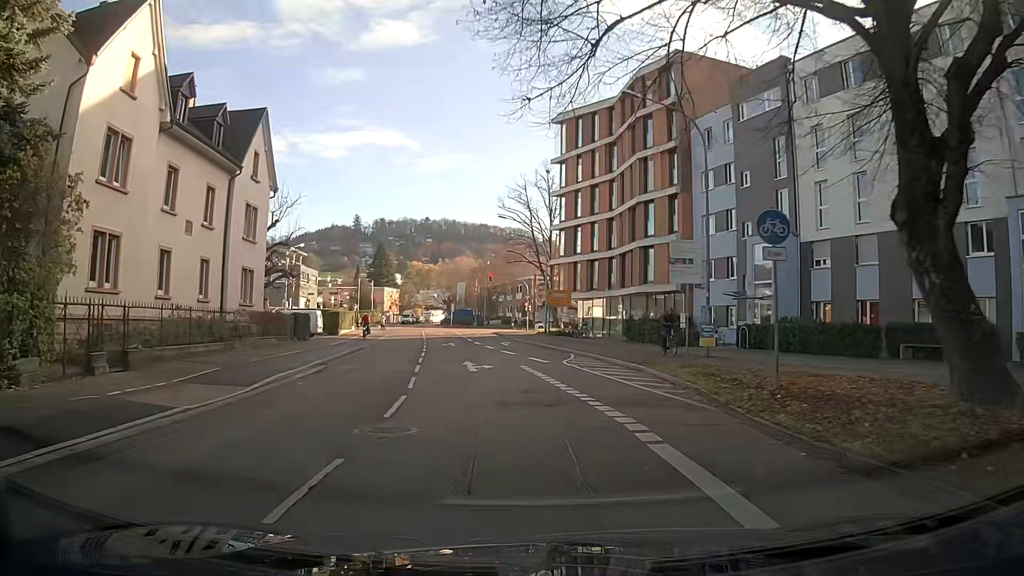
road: secondary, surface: asphalt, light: Day
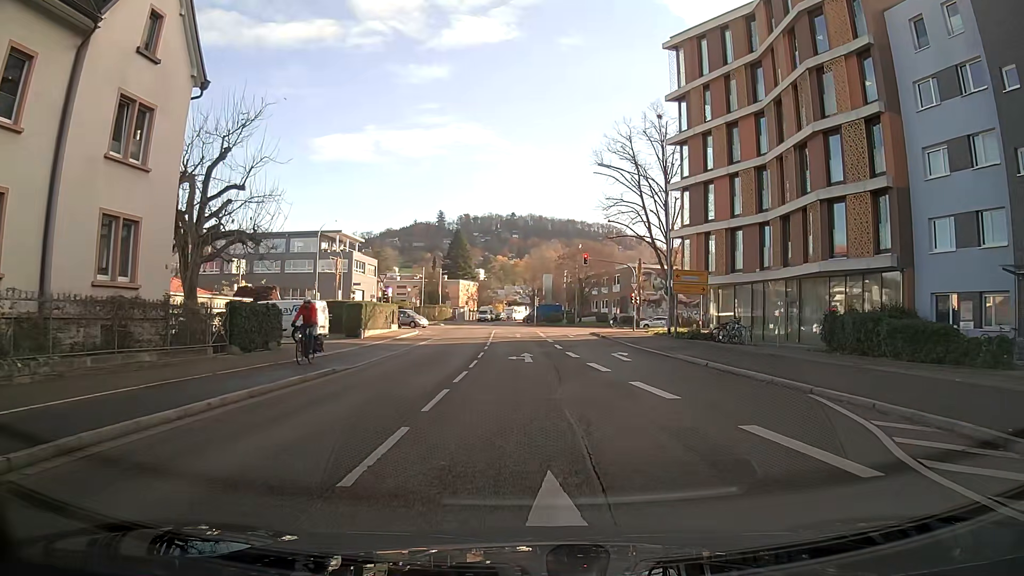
(-1.3, +18.3) m; -6°
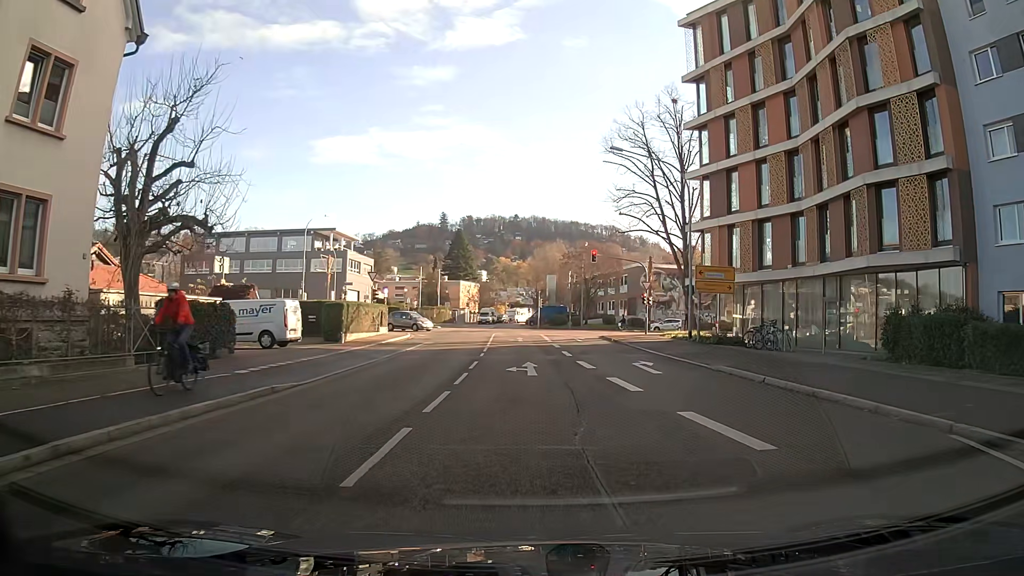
(0.0, +4.5) m; -1°
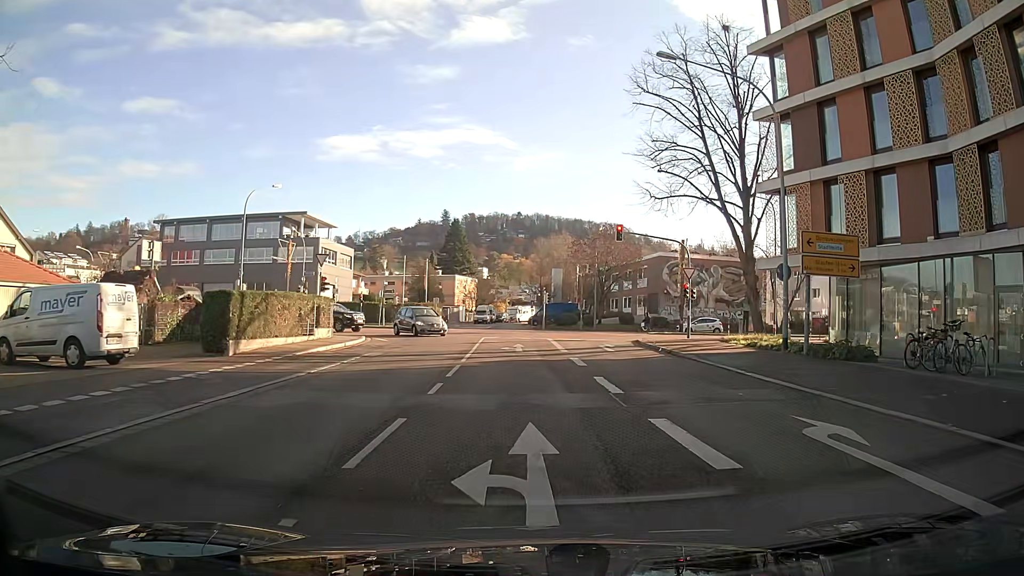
(0.0, +13.0) m; 0°
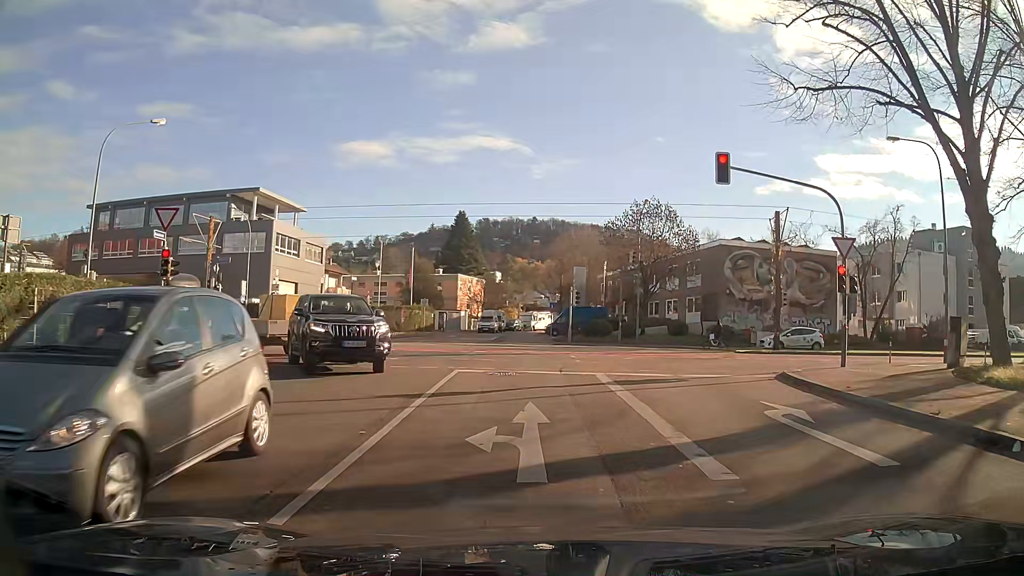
(-0.2, +18.0) m; -2°
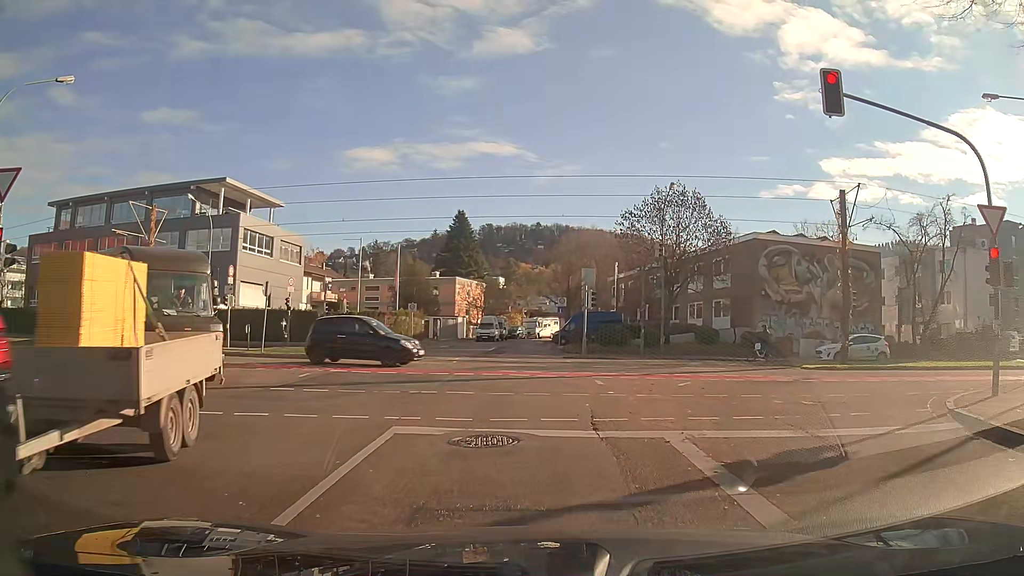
(0.0, +7.4) m; 0°
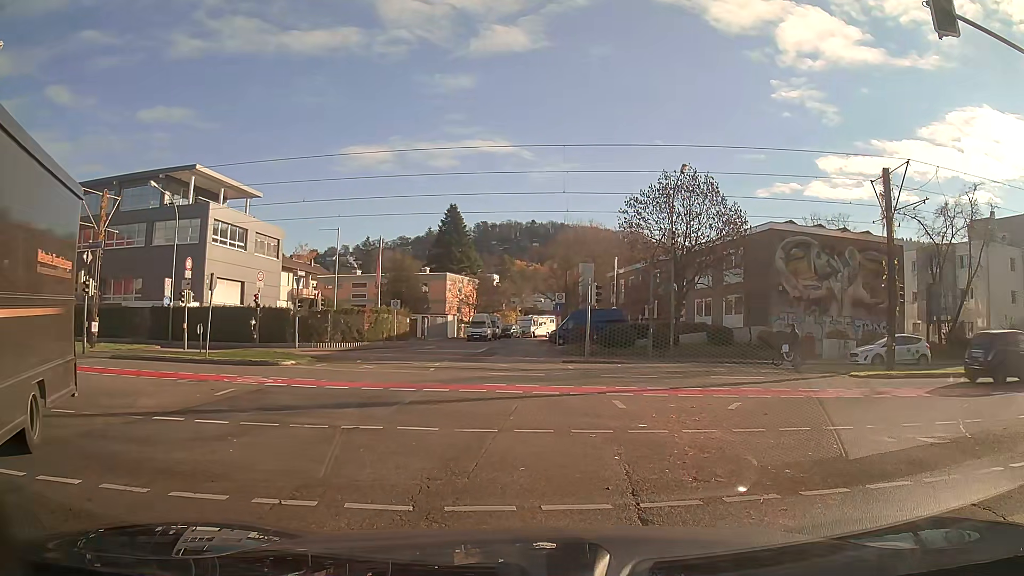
(+0.1, +4.2) m; +2°
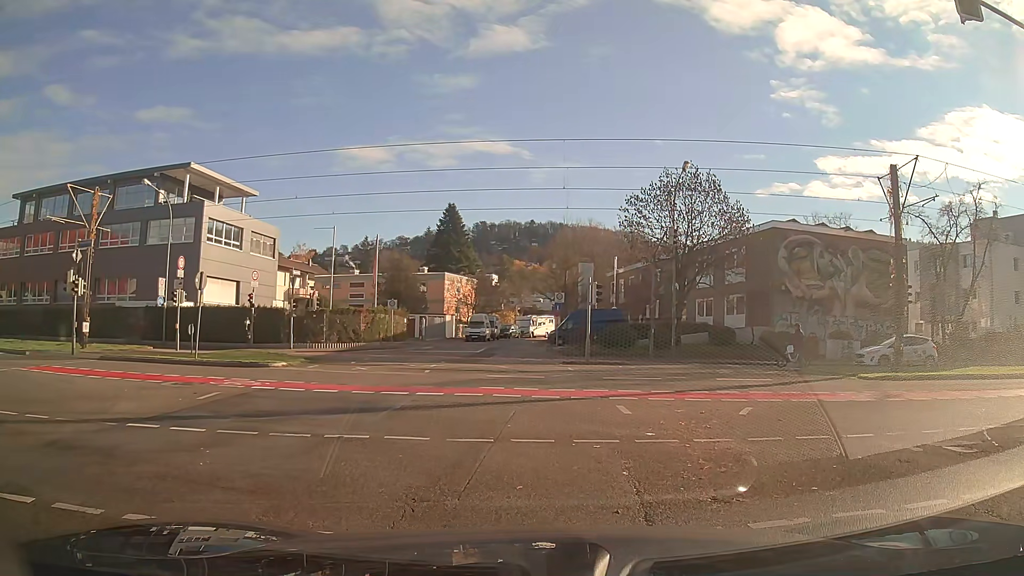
(0.0, +0.6) m; 0°
(0, +10) (-2, +20) (-8, +28) (-17, +31) (-27, +32) (-37, +33) (-47, +35) (-57, +38) (-66, +41) (-76, +44) m
